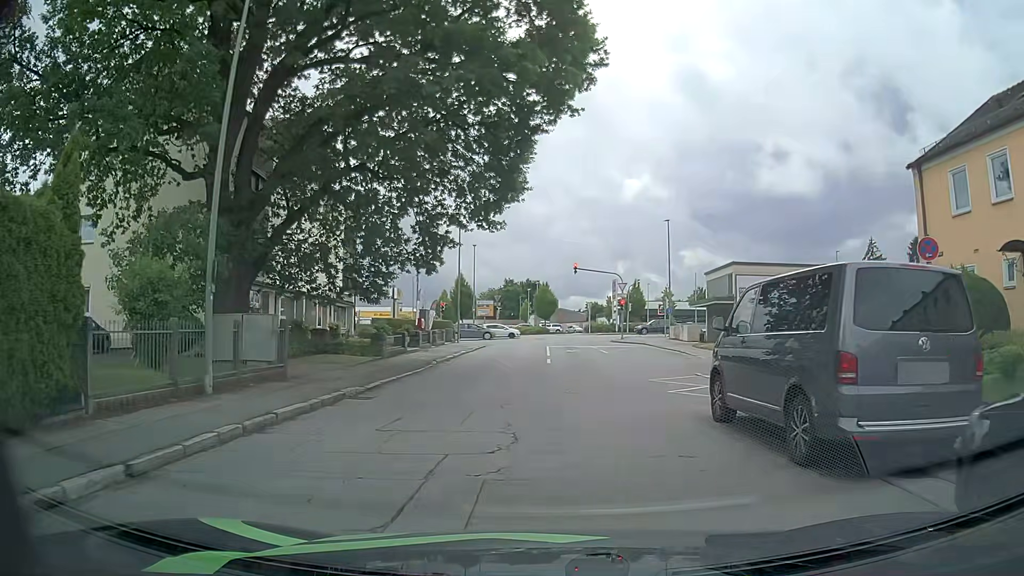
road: residential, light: Day
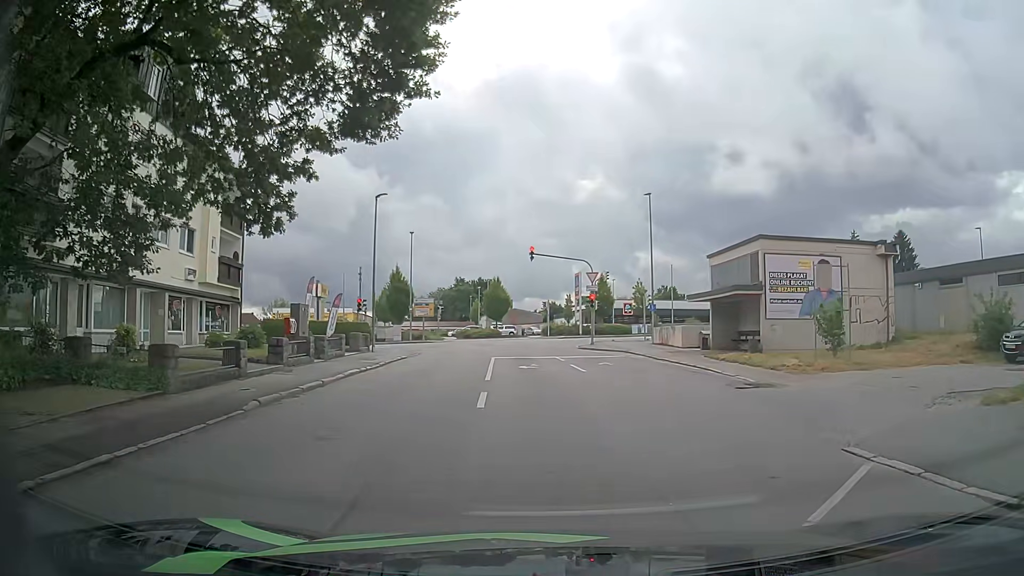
(+0.3, +12.3) m; +4°
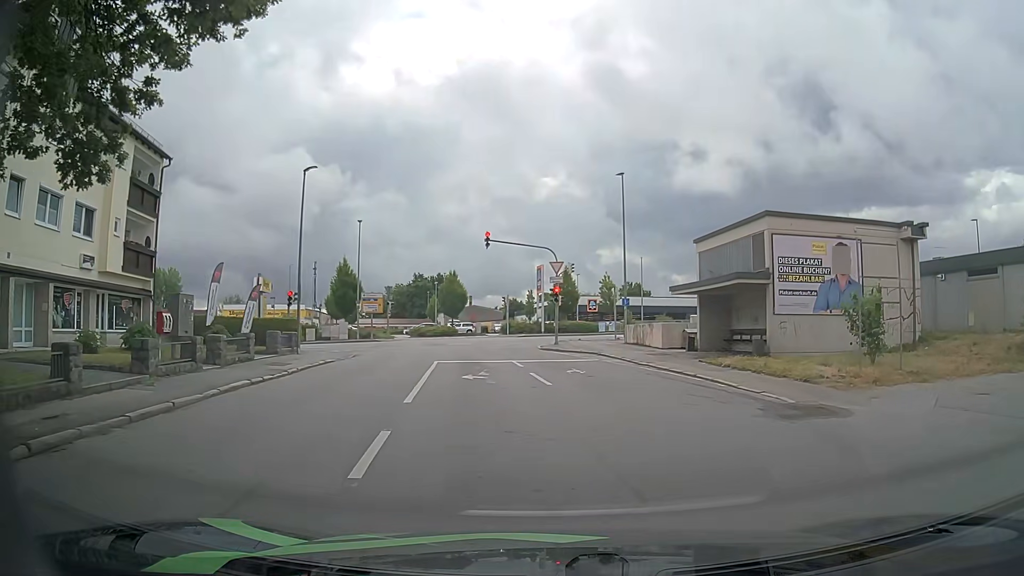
(+0.1, +5.4) m; +6°
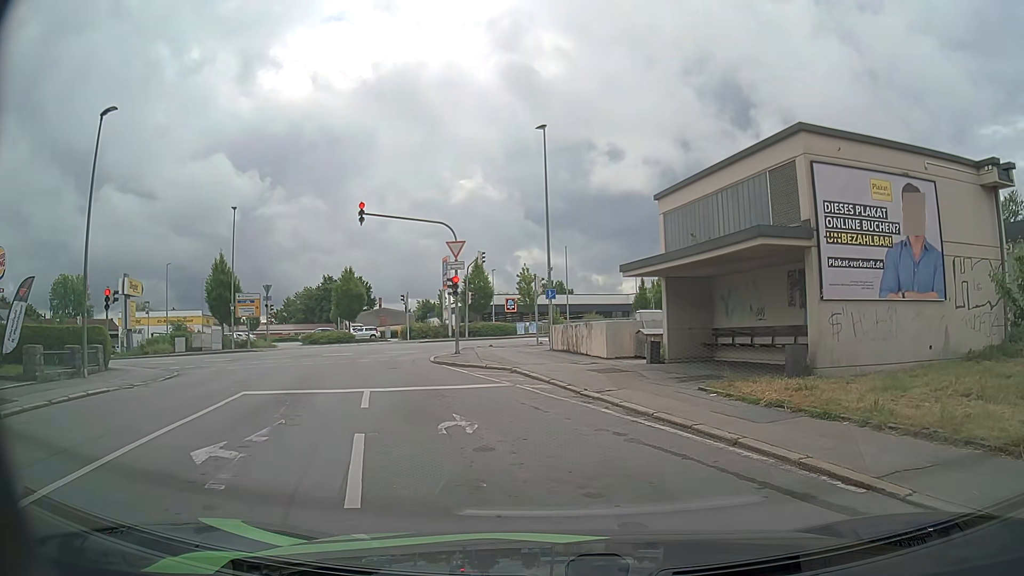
(+0.3, +10.0) m; +5°
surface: asphalt
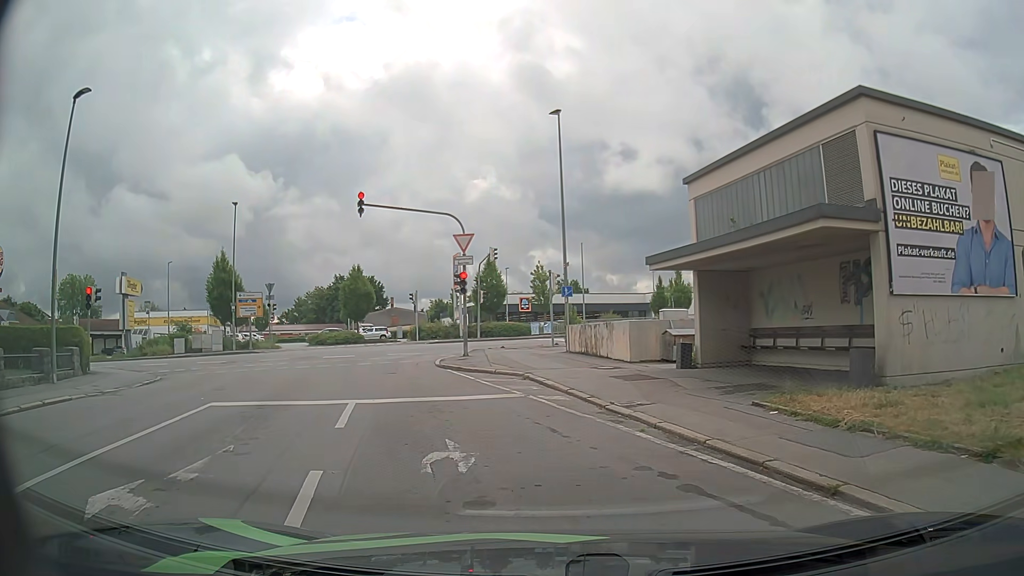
(0.0, +2.2) m; +1°
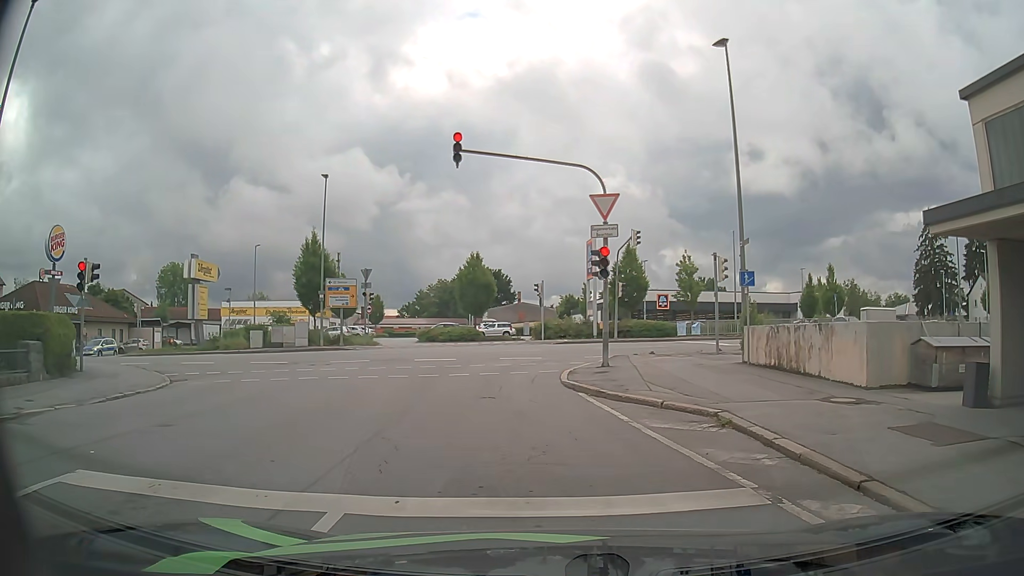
(-1.0, +7.3) m; -14°
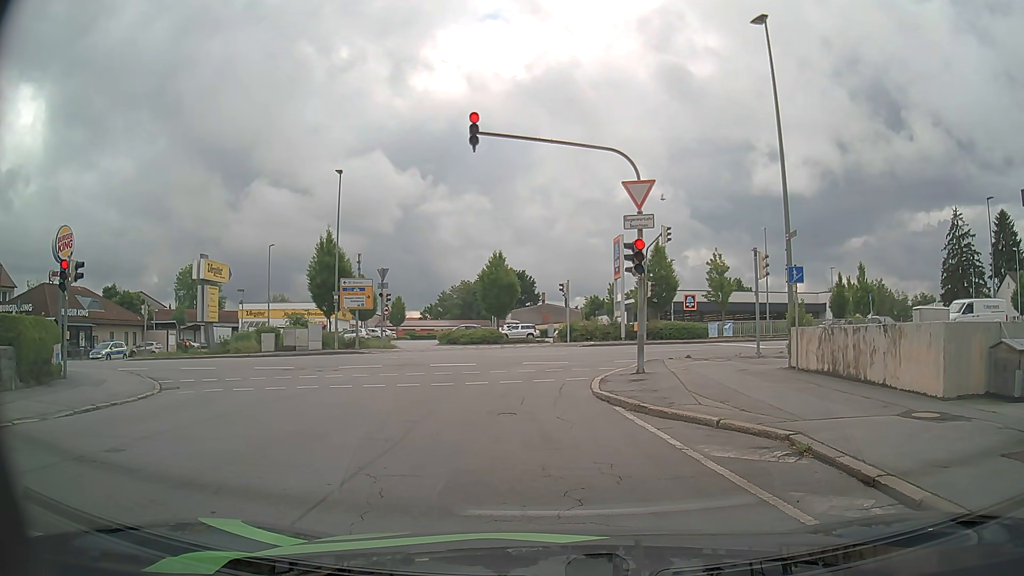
(0.0, +1.8) m; +1°
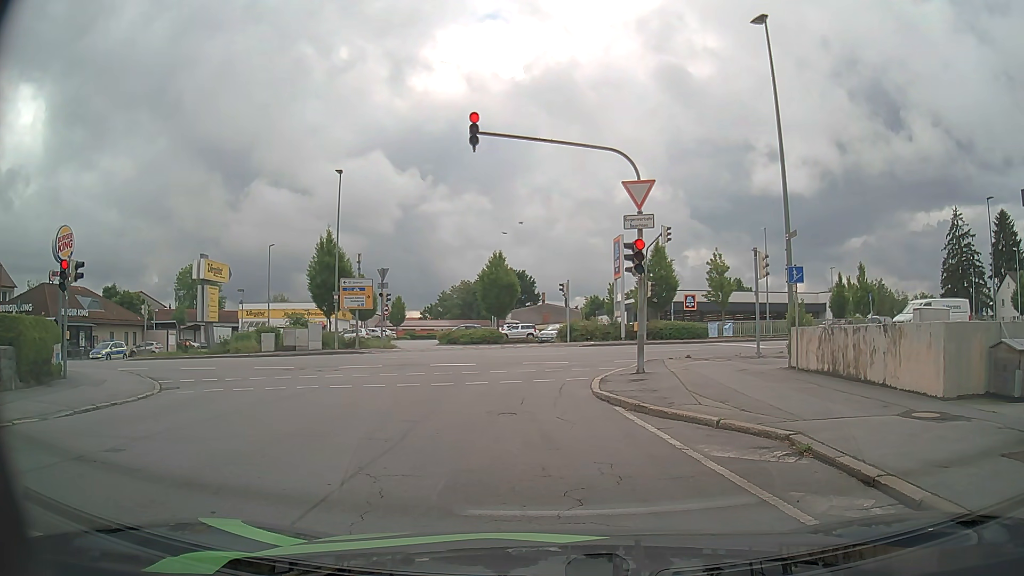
(0.0, 0.0) m; 0°
(-1, +10) (-1, +20) (+5, +27) (+15, +29) (+25, +31) (+35, +31) (+45, +32) (+55, +33) (+65, +33) (+75, +33) m
